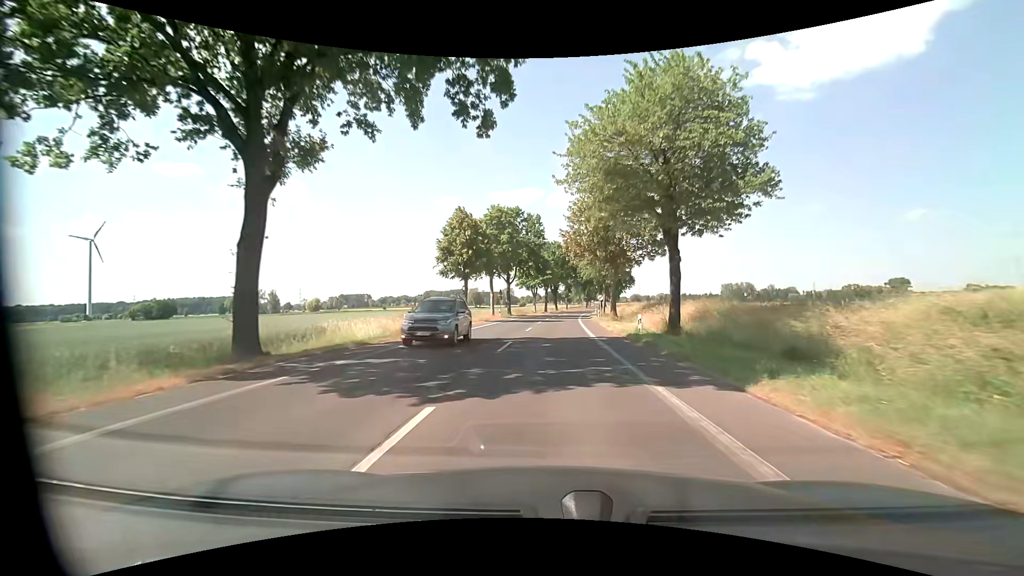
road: tertiary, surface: asphalt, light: Day
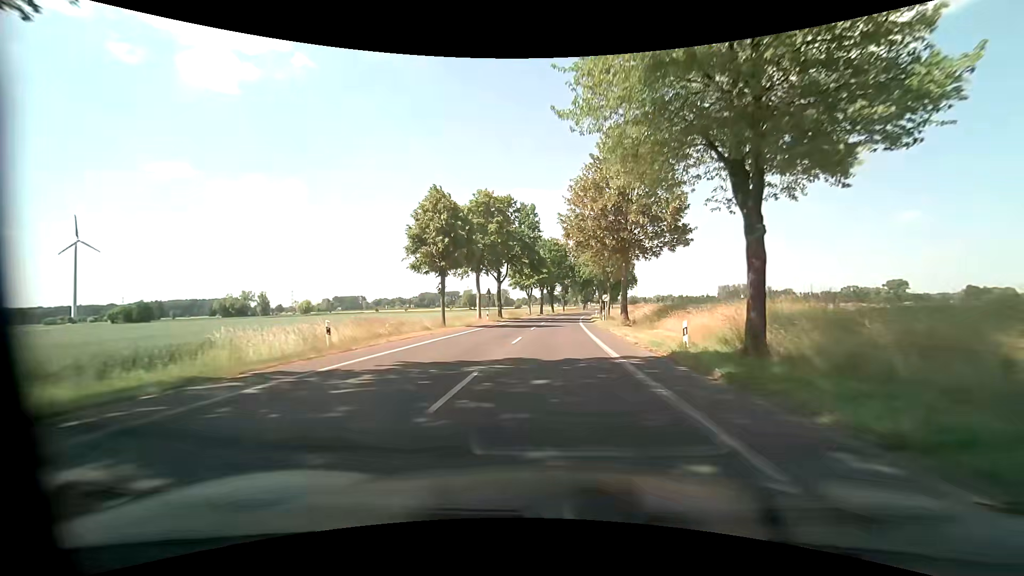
(+0.1, +8.5) m; 0°
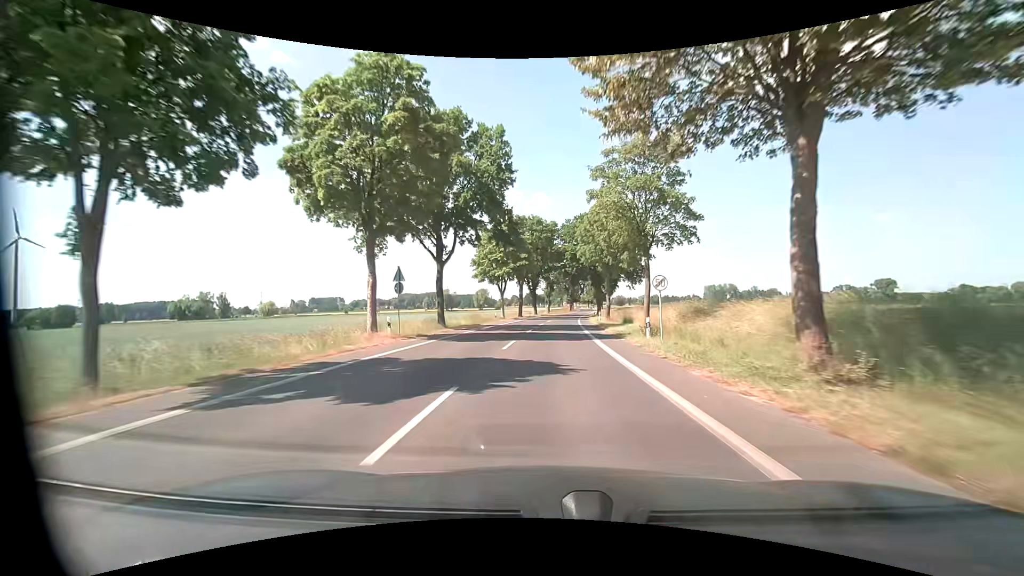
(+0.5, +27.7) m; +2°
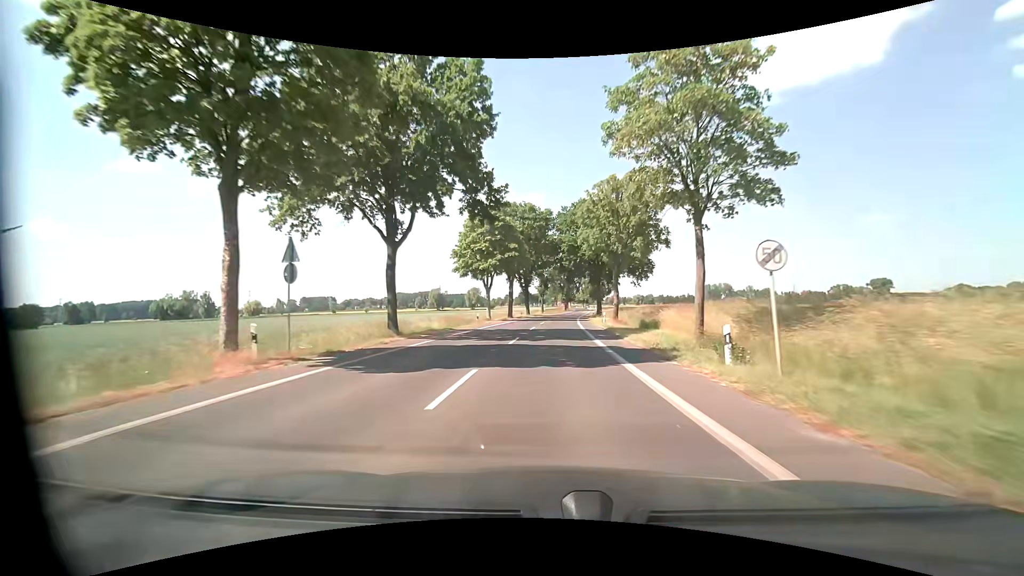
(0.0, +10.1) m; +1°
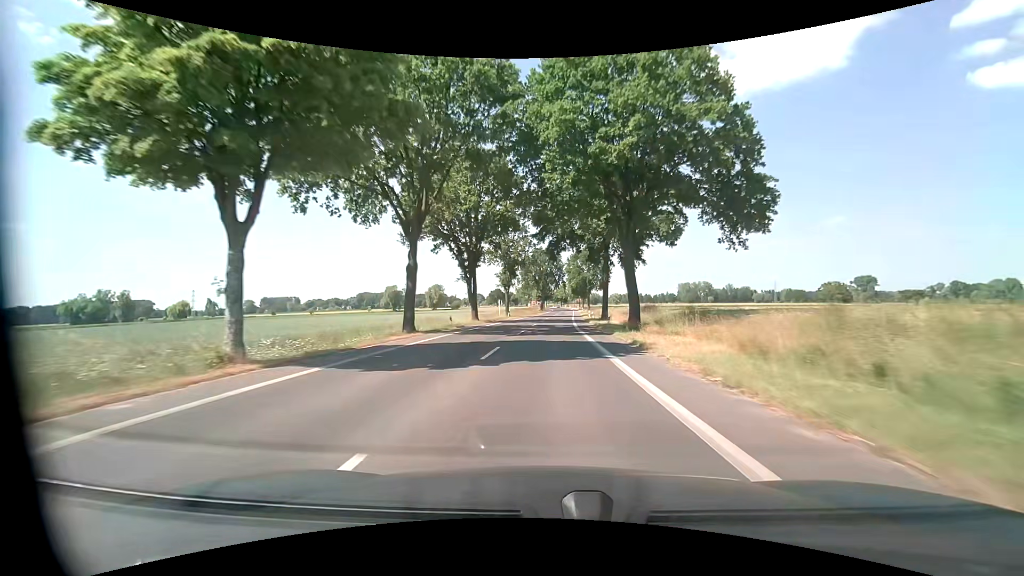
(+1.2, +44.5) m; +3°
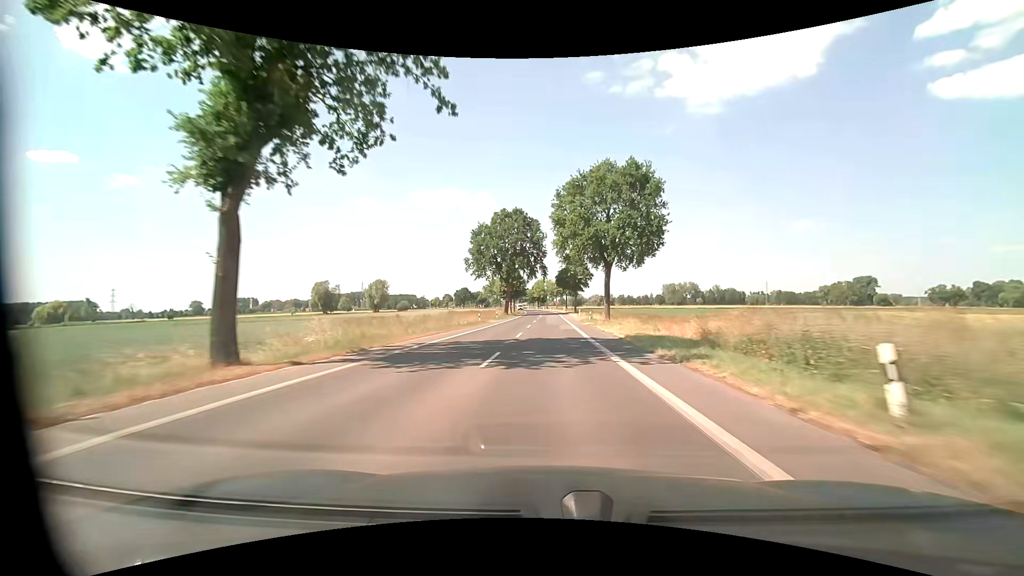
(+1.7, +64.2) m; +3°
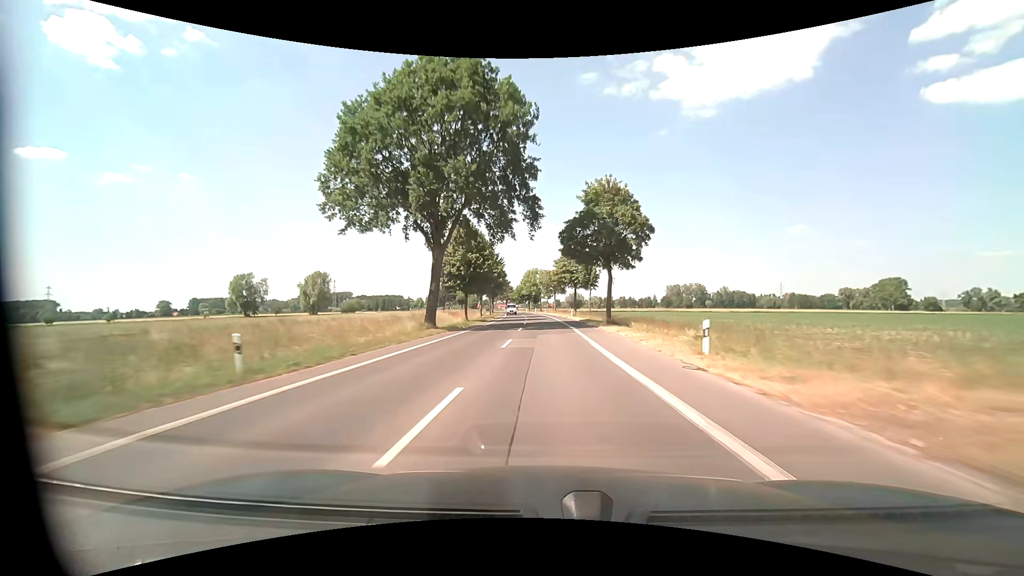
(+0.5, +57.7) m; +1°
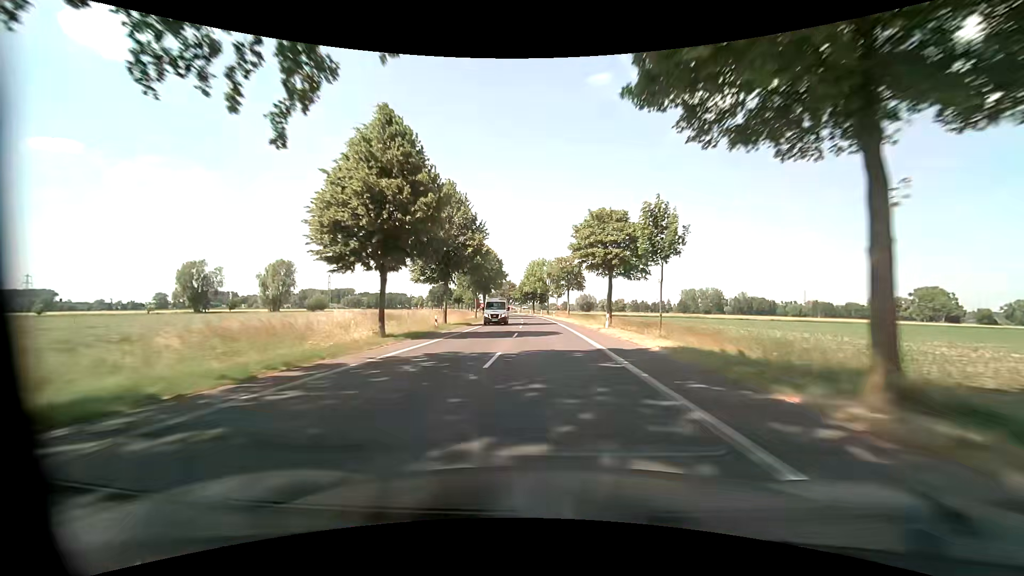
(-0.2, +30.7) m; -1°
(0, +10) (0, +20) (0, +30) (-1, +40) (-1, +50) (-1, +60) (-2, +70) (-2, +80) (-3, +90) (-4, +100) m
